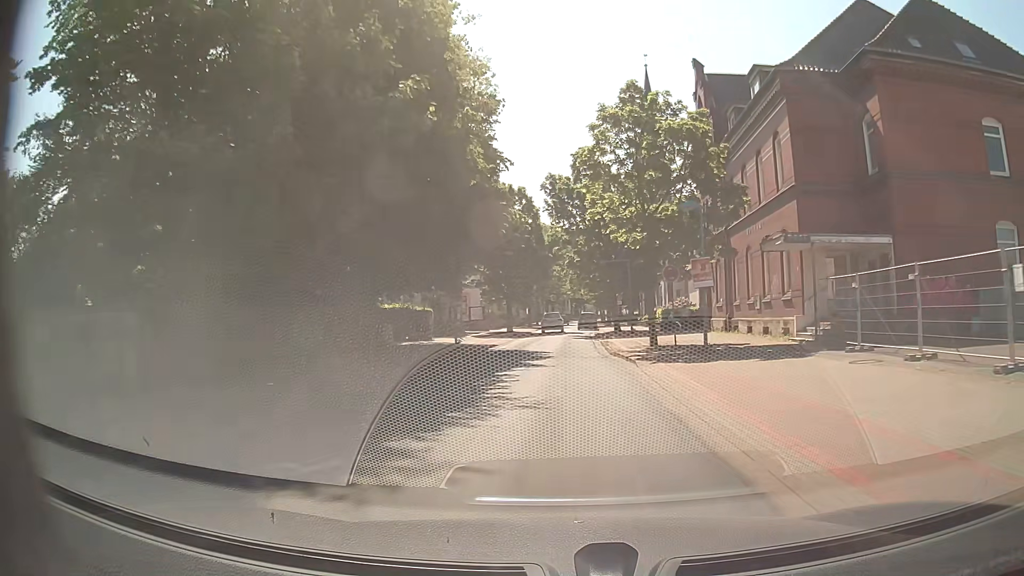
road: unclassified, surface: asphalt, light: Day
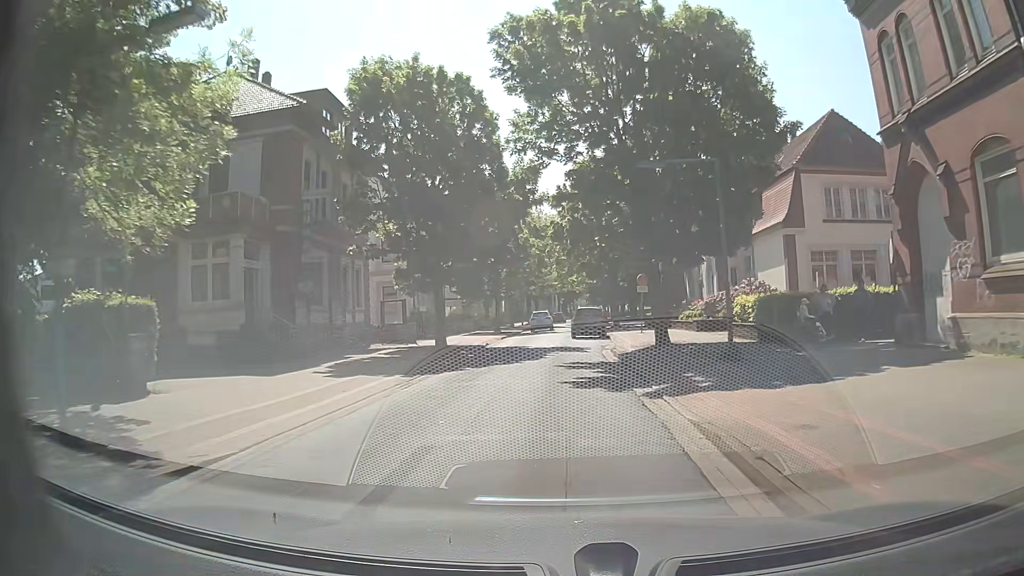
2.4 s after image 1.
(+0.5, +26.9) m; +2°
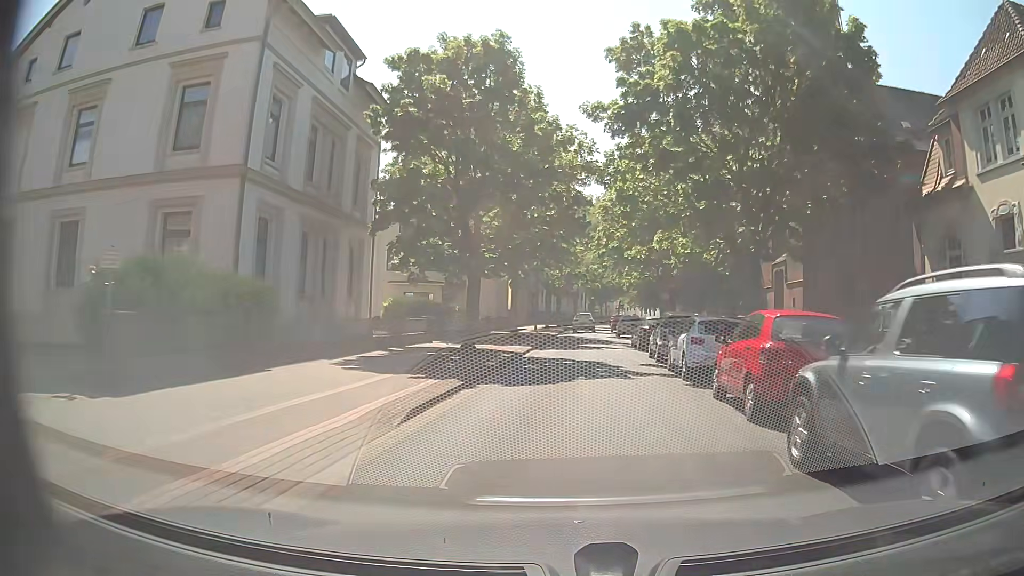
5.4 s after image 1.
(-1.6, +31.9) m; -3°
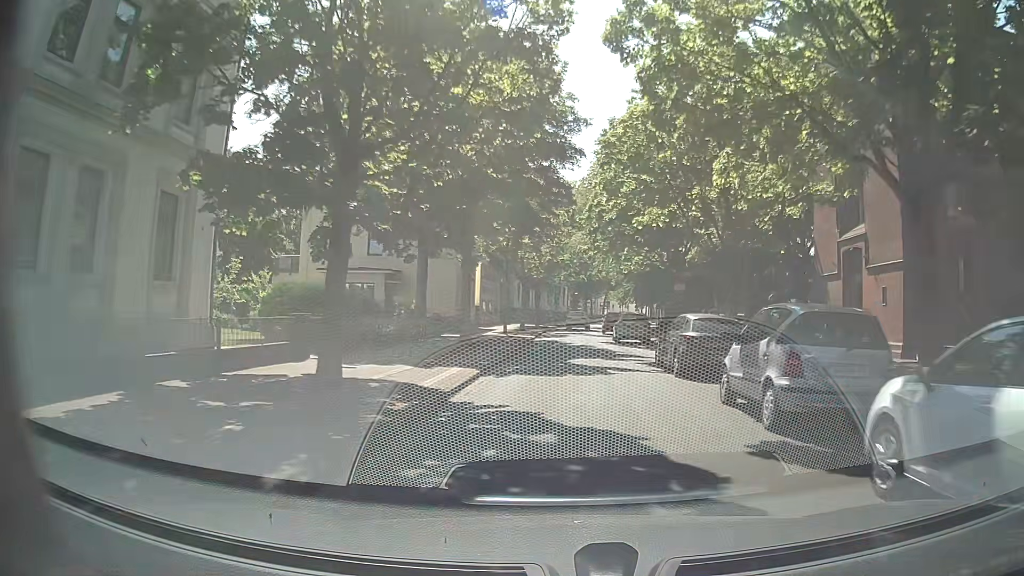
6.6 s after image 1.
(+0.3, +12.6) m; +3°
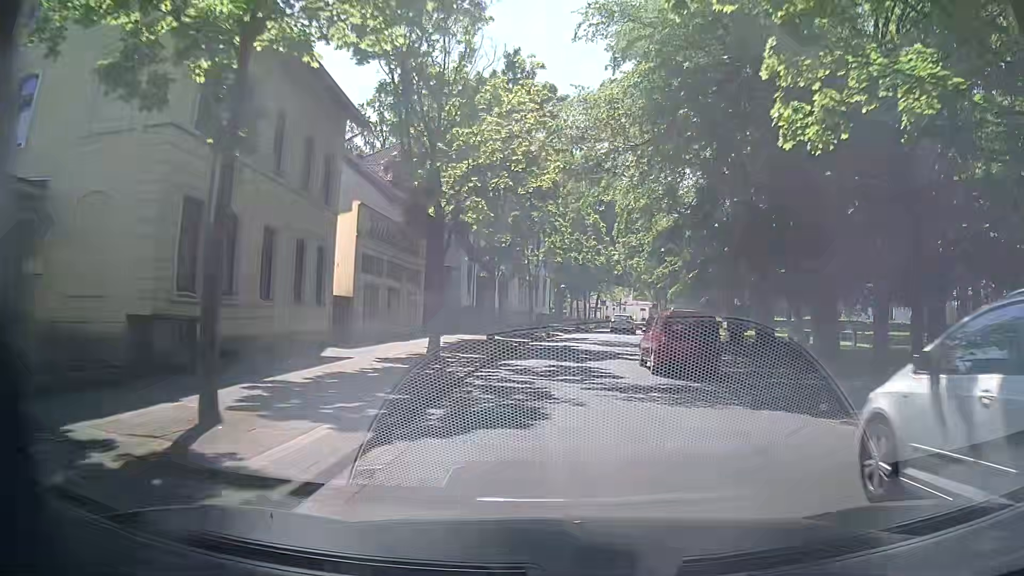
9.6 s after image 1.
(+0.2, +31.7) m; 0°
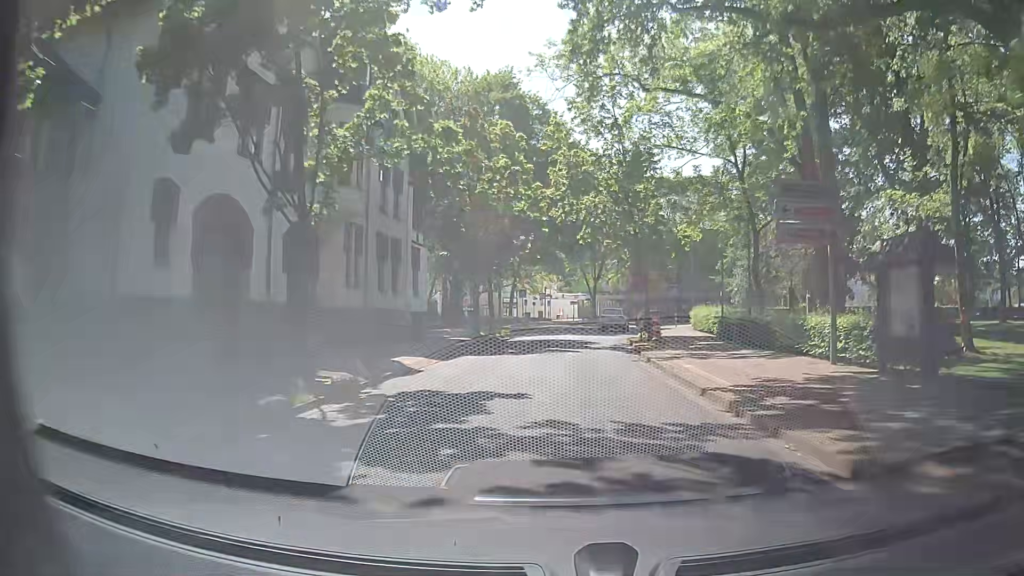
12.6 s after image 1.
(+1.7, +32.2) m; +9°
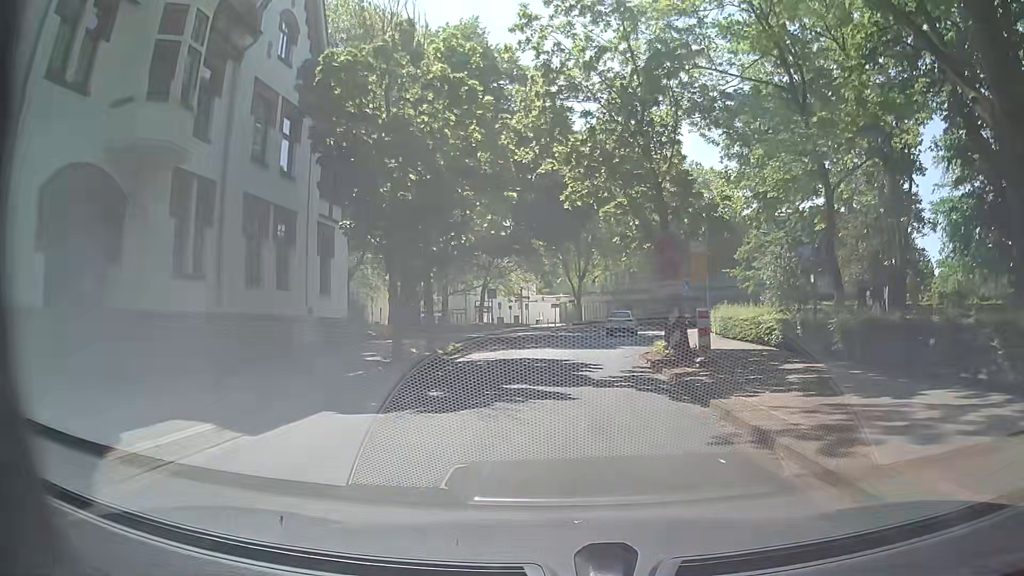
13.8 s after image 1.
(-0.1, +12.2) m; +1°
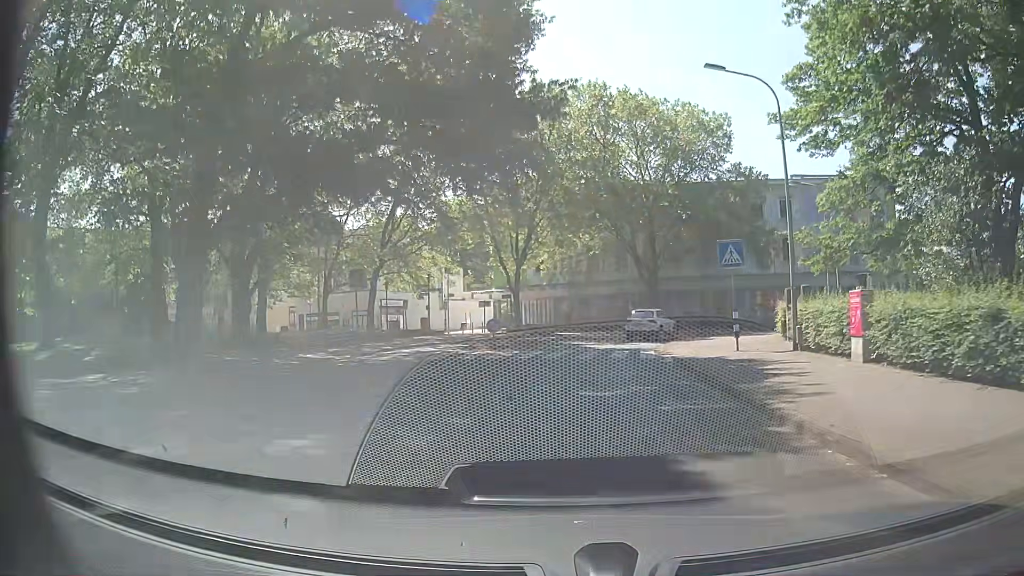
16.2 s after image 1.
(+0.8, +23.3) m; +2°
